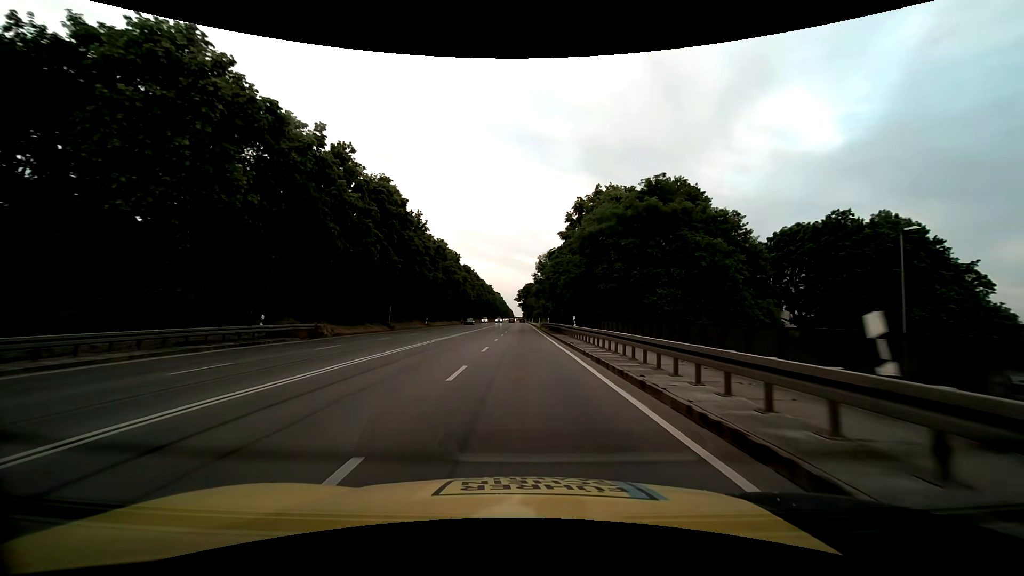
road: trunk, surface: asphalt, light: Day
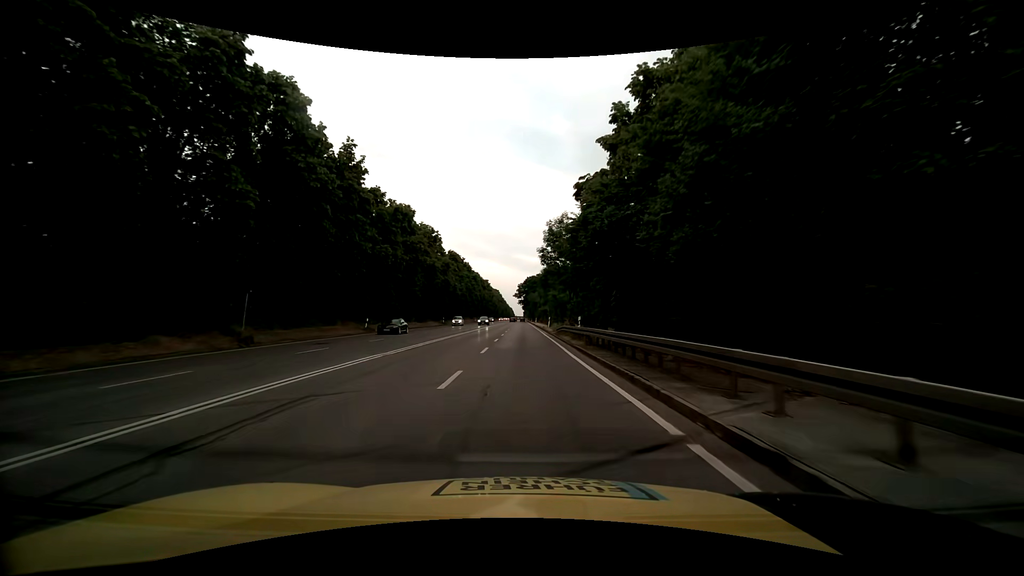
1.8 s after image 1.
(0.0, +29.2) m; 0°
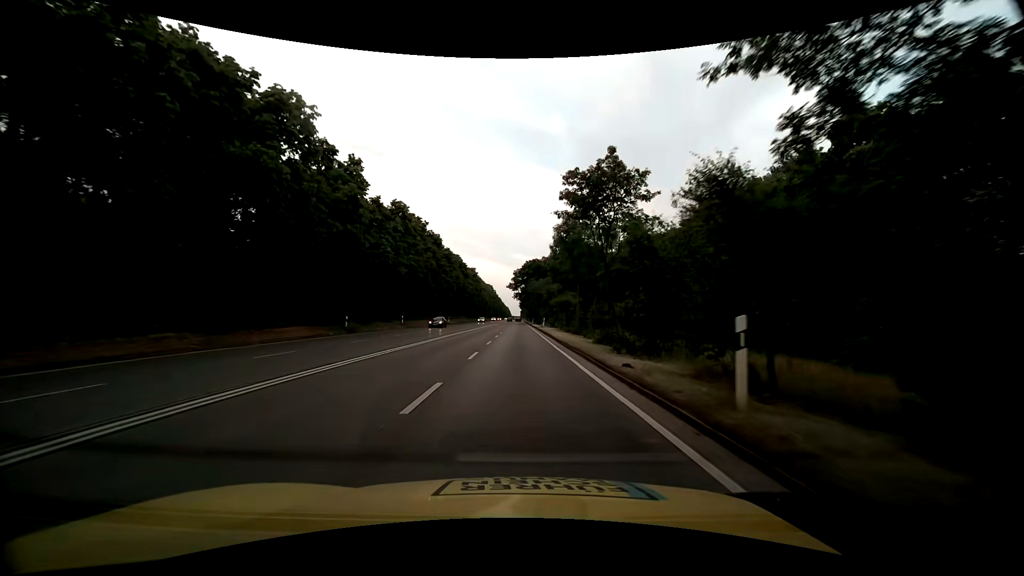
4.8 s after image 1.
(-0.1, +48.6) m; 0°
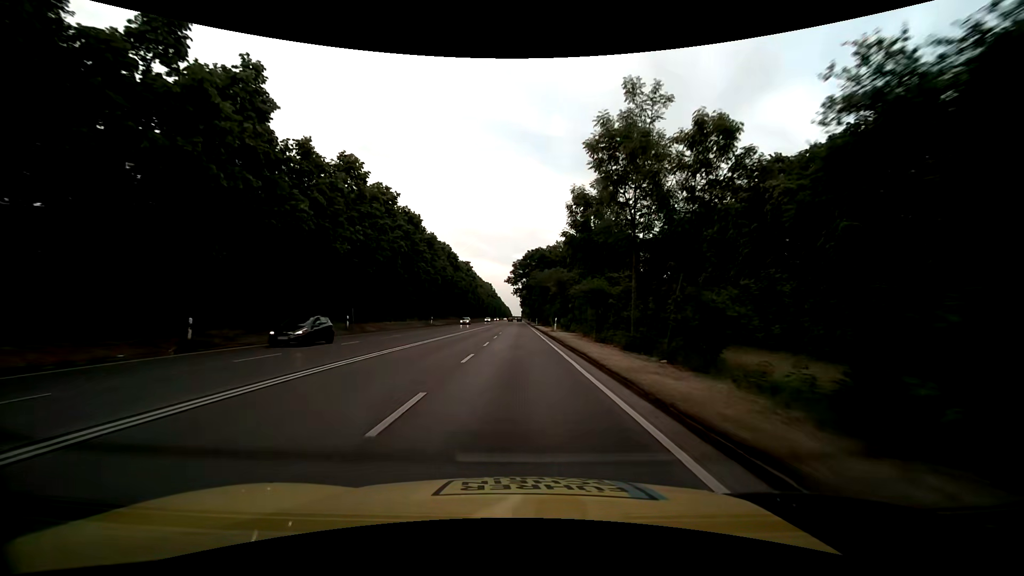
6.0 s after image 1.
(+0.1, +19.5) m; +1°
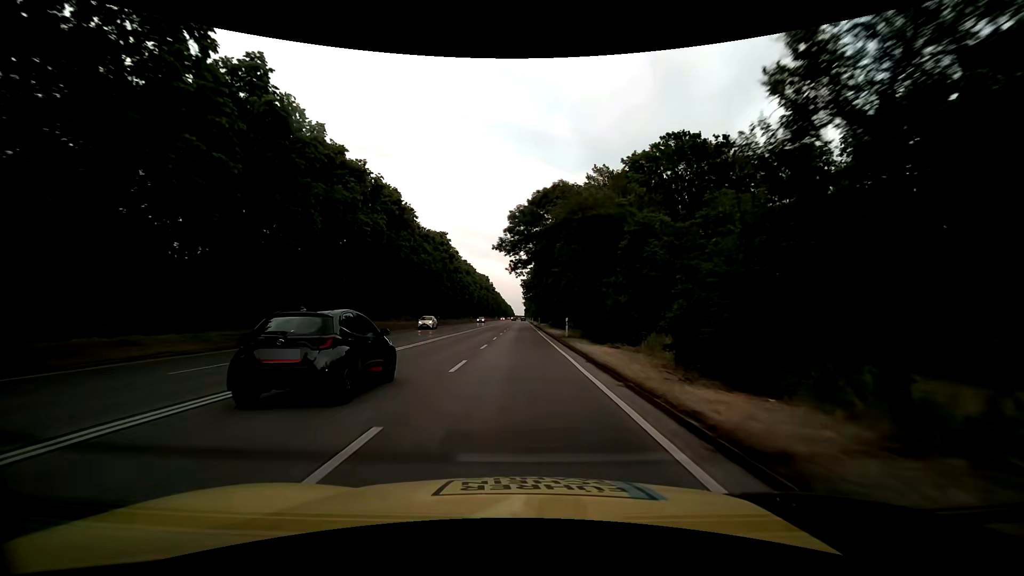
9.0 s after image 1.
(-0.4, +48.7) m; -1°
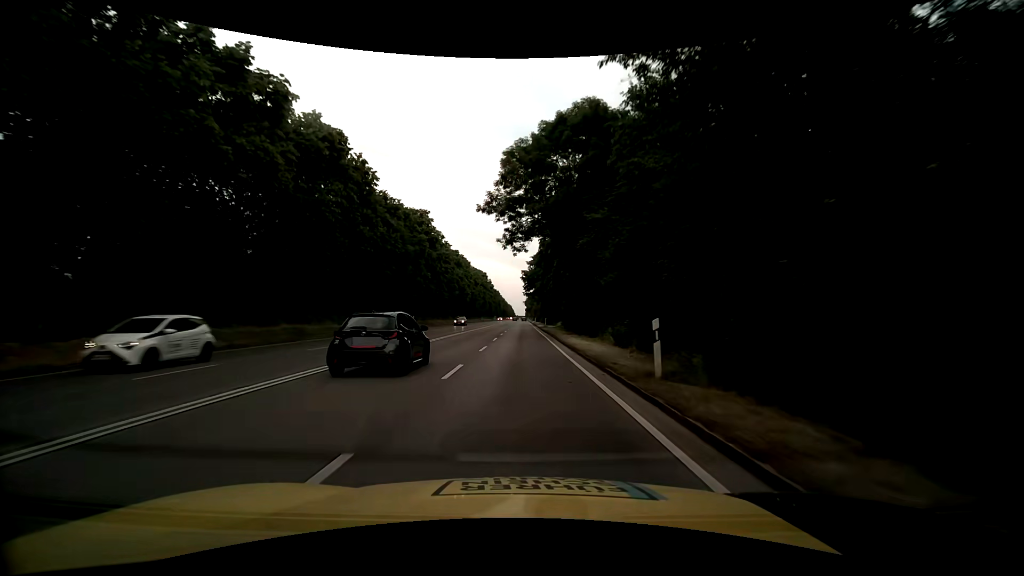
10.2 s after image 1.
(-0.1, +19.5) m; 0°
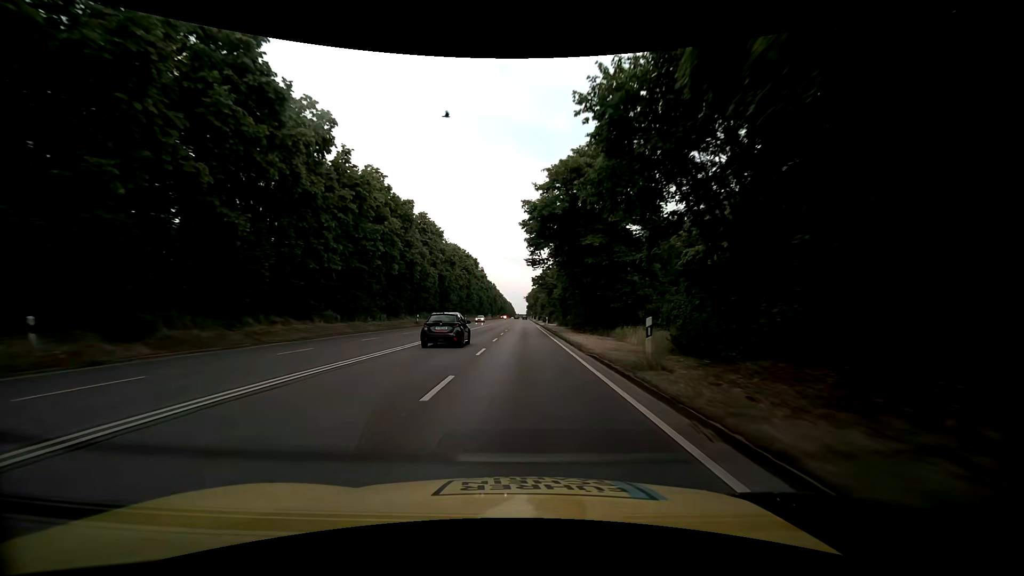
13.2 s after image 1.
(-0.1, +48.8) m; 0°
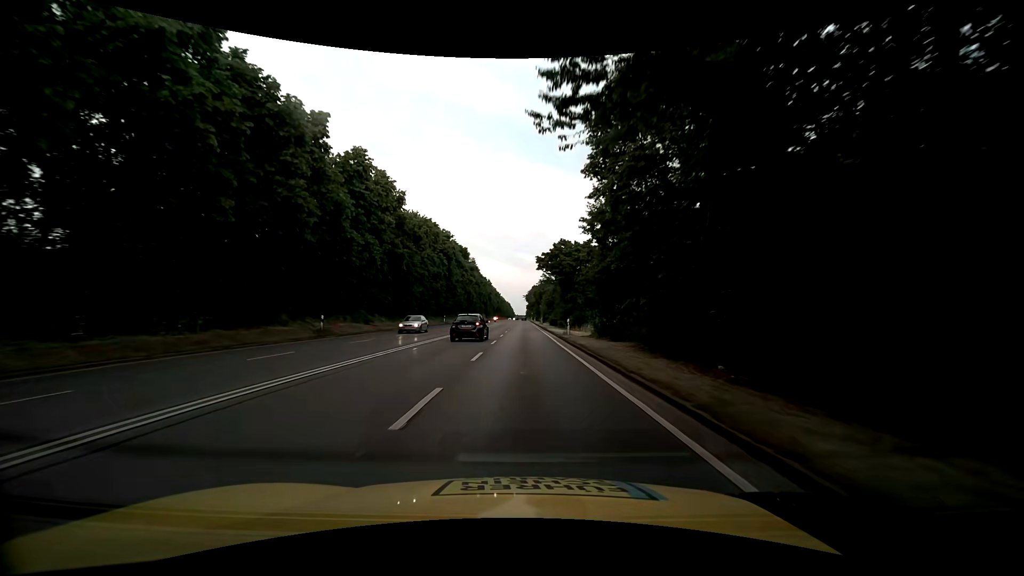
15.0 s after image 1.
(-0.1, +29.3) m; 0°
(0, +10) (0, +20) (0, +30) (0, +40) (0, +50) (0, +60) (0, +70) (0, +80) (0, +90) (0, +100) m
